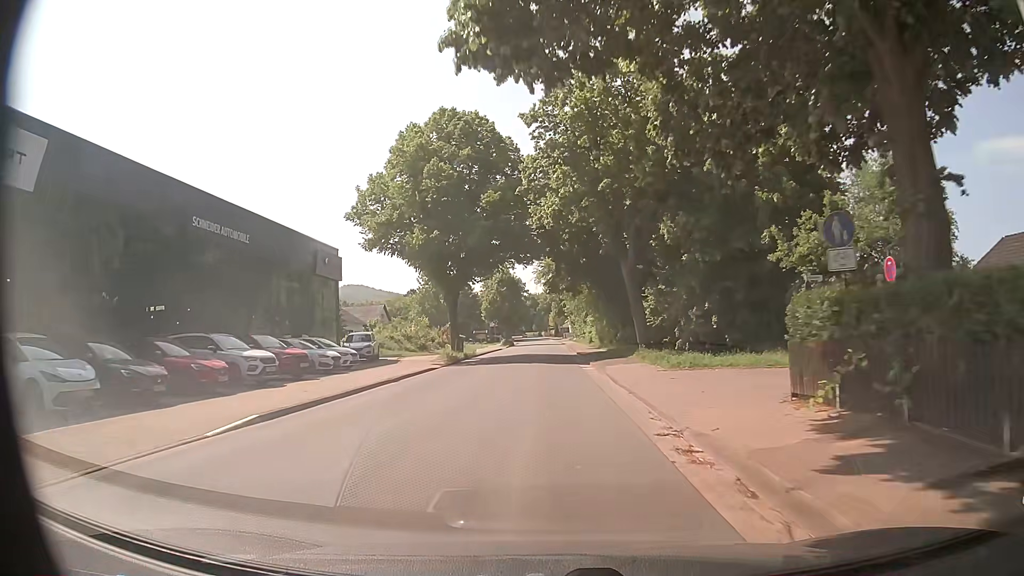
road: unclassified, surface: asphalt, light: Day
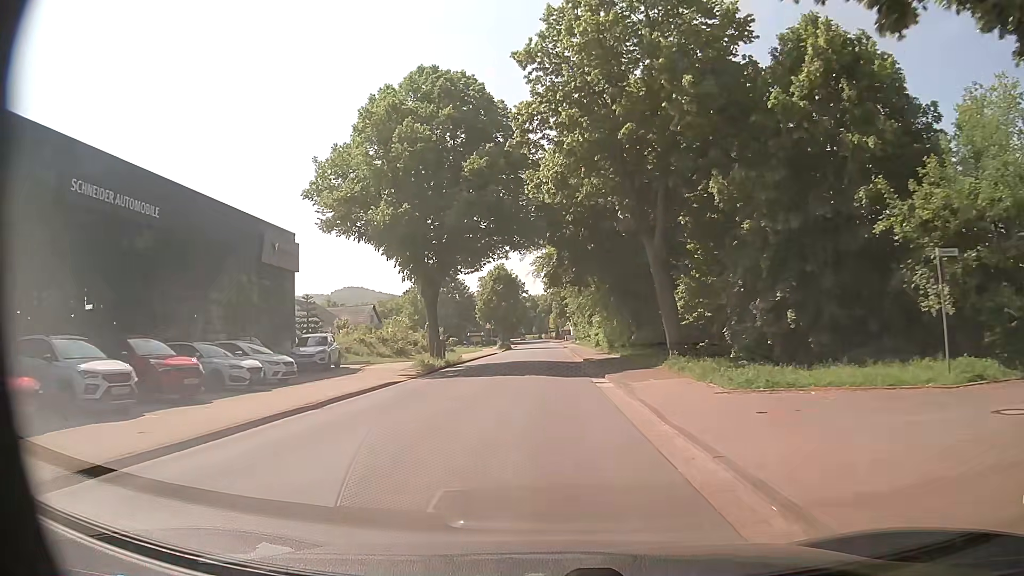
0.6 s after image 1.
(0.0, +7.9) m; 0°
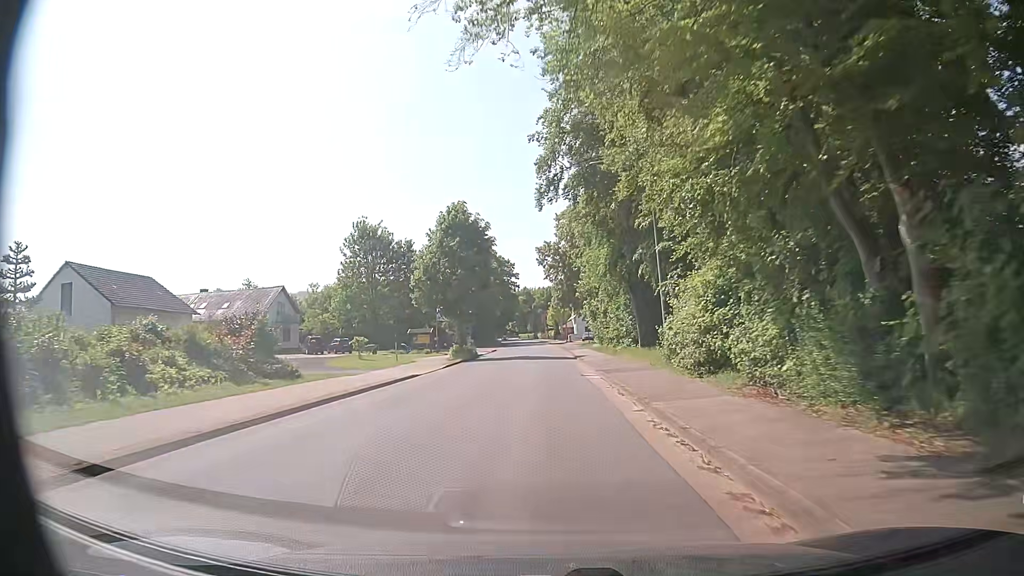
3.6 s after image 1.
(0.0, +39.6) m; -1°
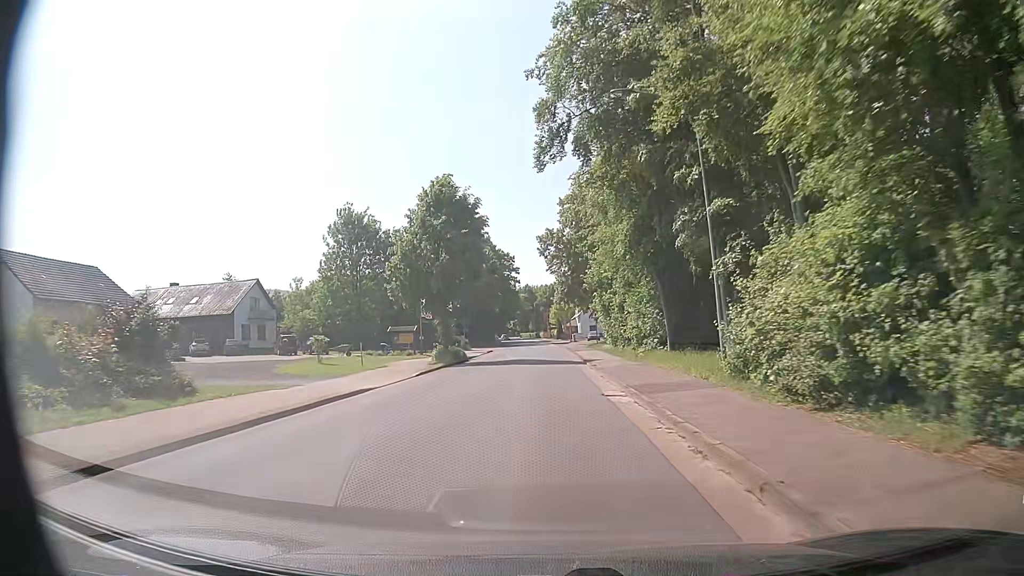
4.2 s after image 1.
(+0.1, +7.9) m; 0°
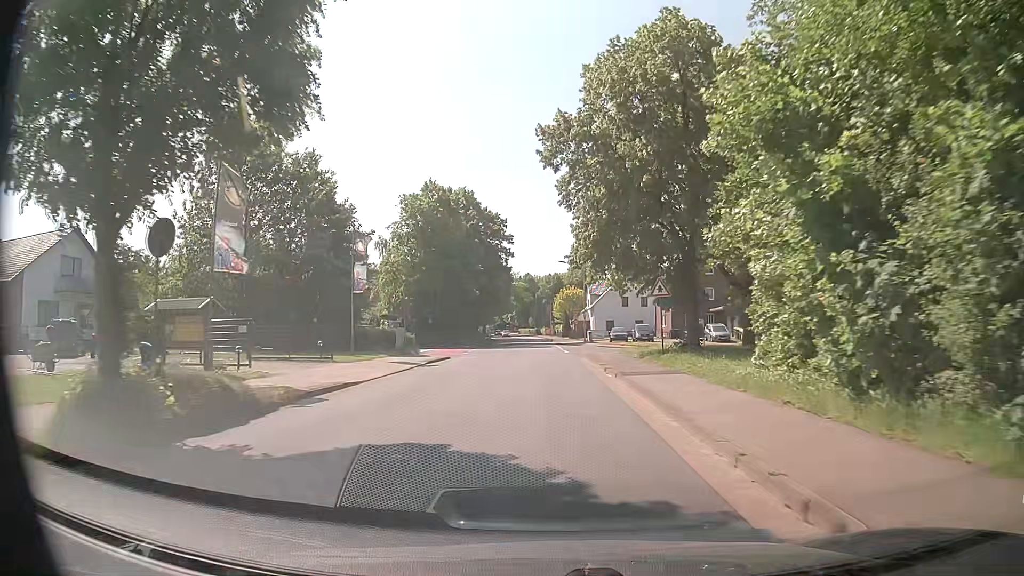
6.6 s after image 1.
(+0.2, +31.1) m; 0°
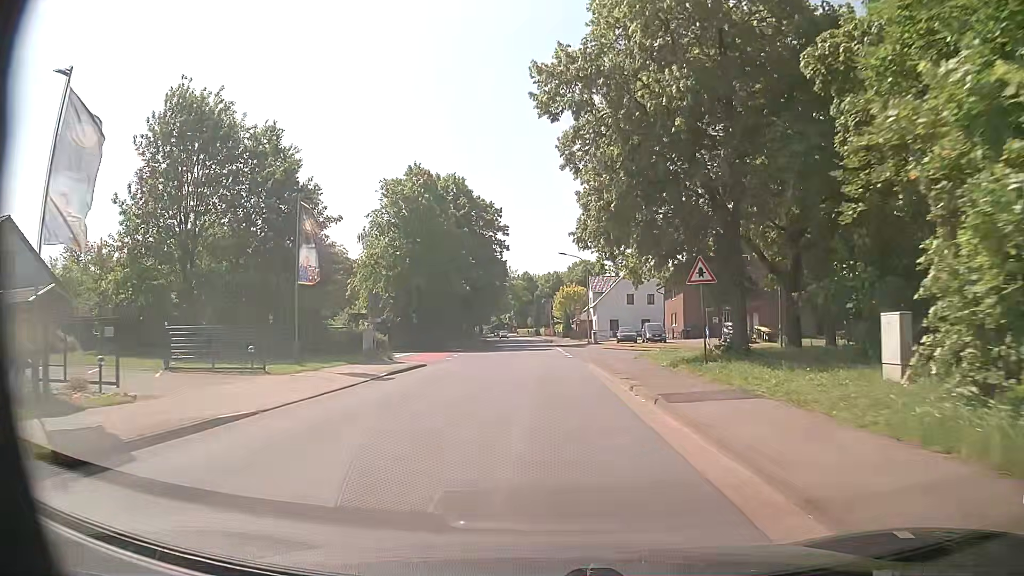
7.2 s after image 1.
(-0.1, +7.0) m; 0°
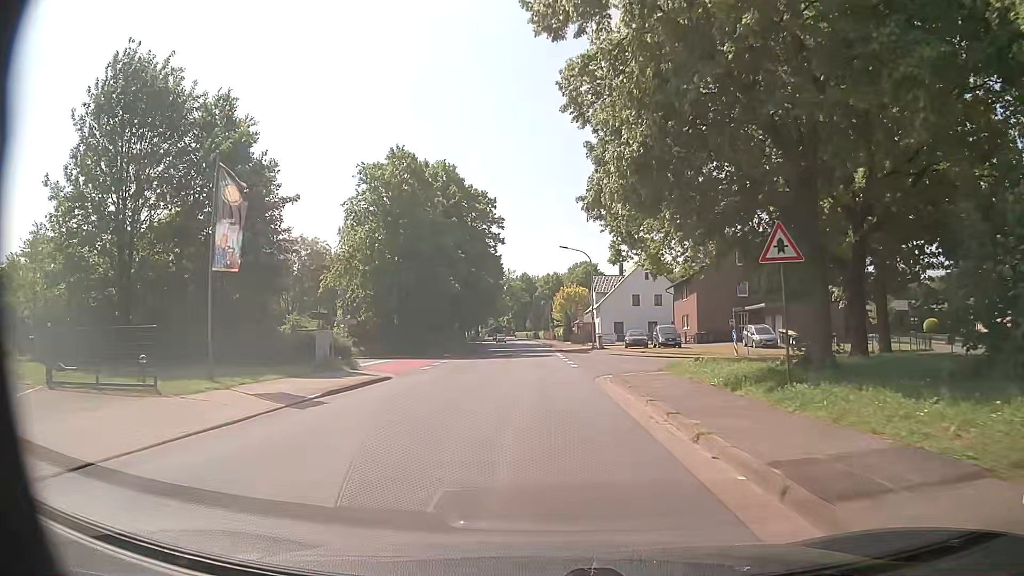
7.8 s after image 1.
(-0.1, +6.6) m; -1°
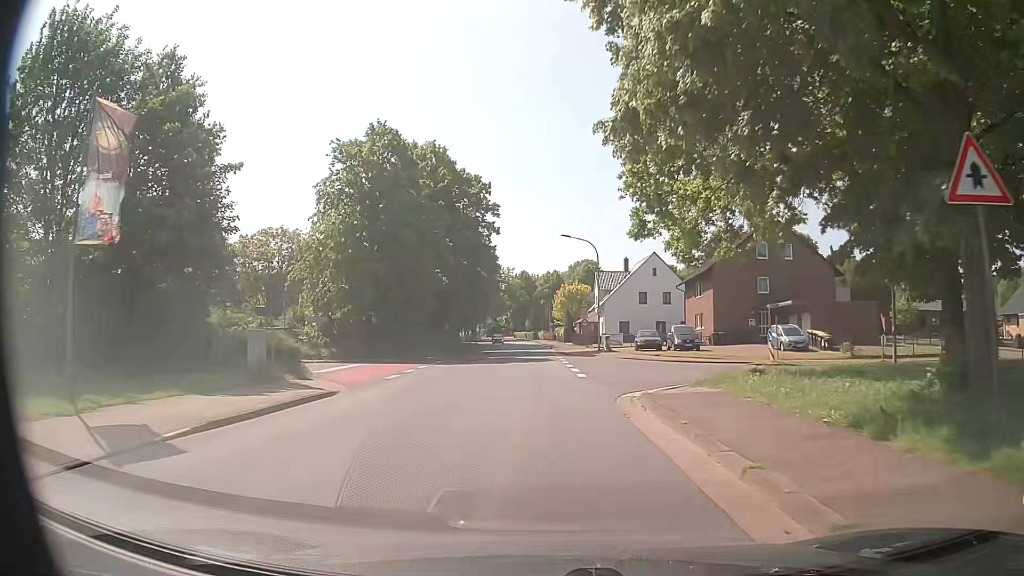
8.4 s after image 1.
(0.0, +6.2) m; 0°
